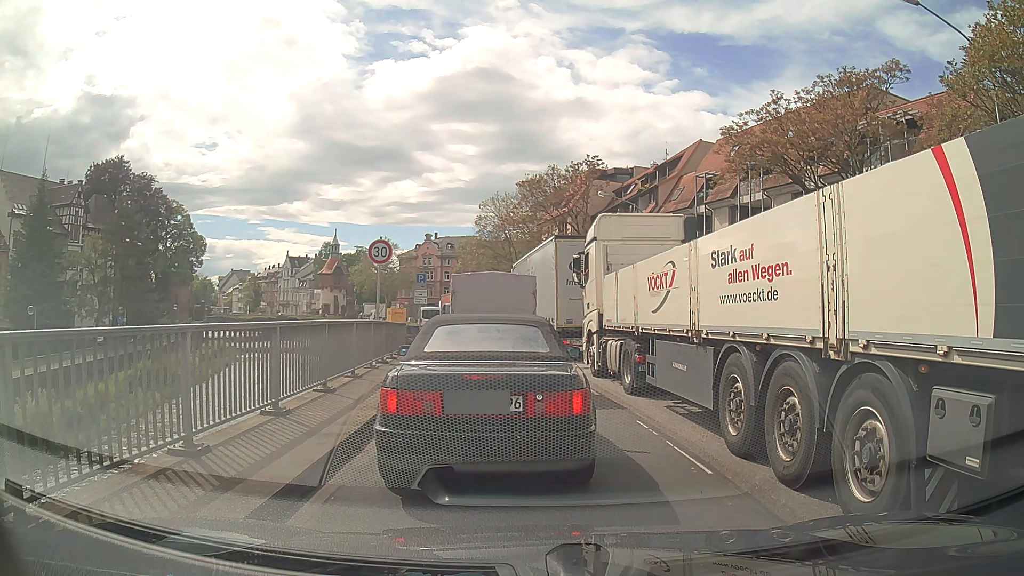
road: primary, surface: asphalt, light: Day
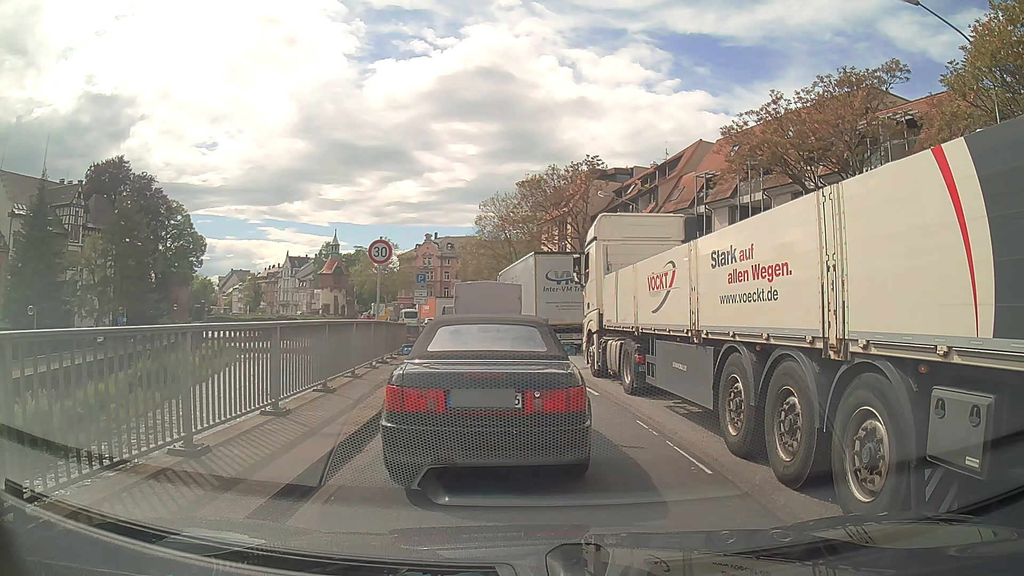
(0.0, 0.0) m; 0°
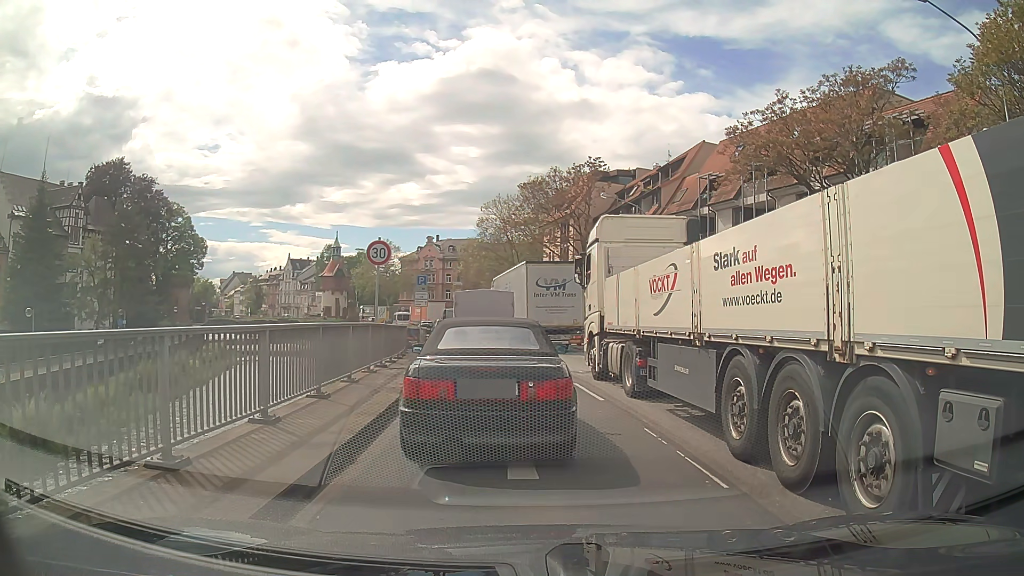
(0.0, +0.4) m; 0°
(-1, +10) (-3, +20) (-5, +30) (-7, +39) (-10, +49) (-13, +59) (-16, +68) (-19, +77) (-23, +87) (-27, +96) m
